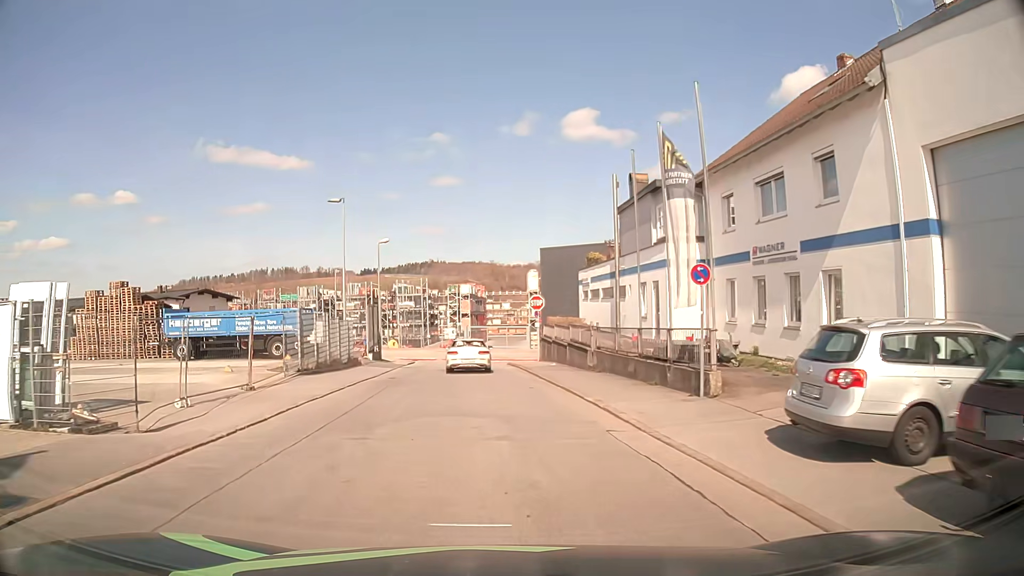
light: Day
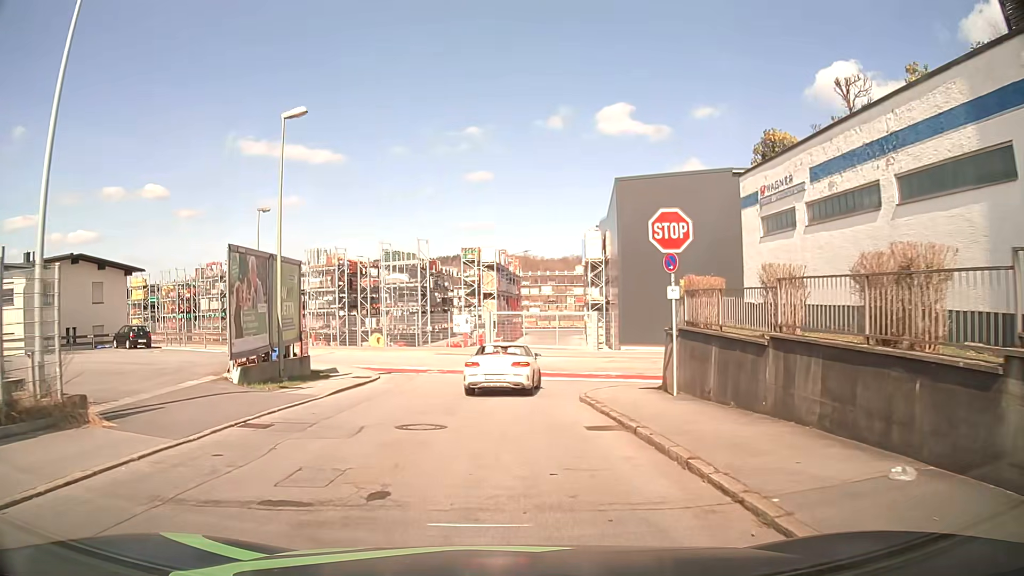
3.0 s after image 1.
(-0.7, +26.2) m; -3°
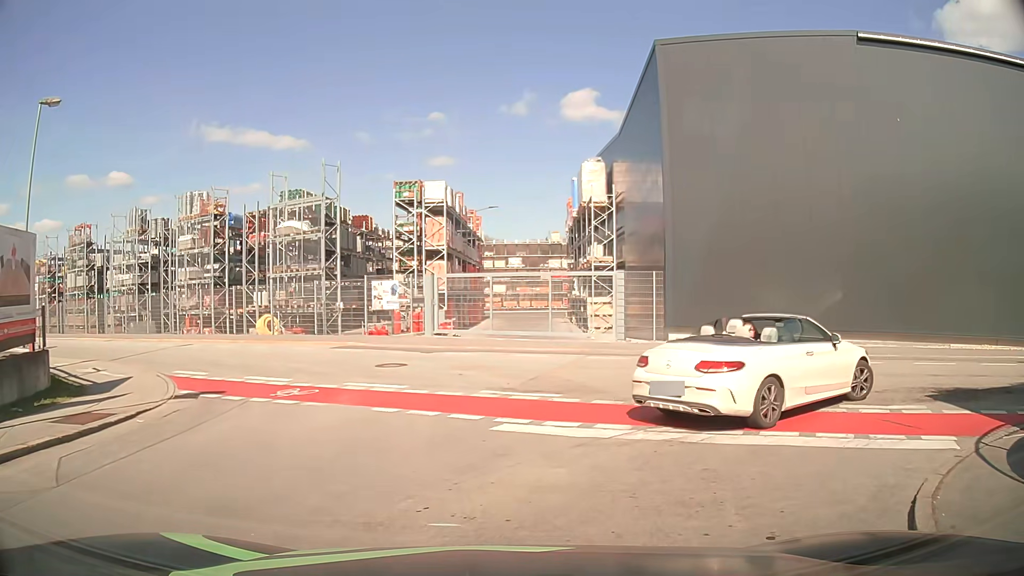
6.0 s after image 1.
(+0.2, +16.0) m; +3°
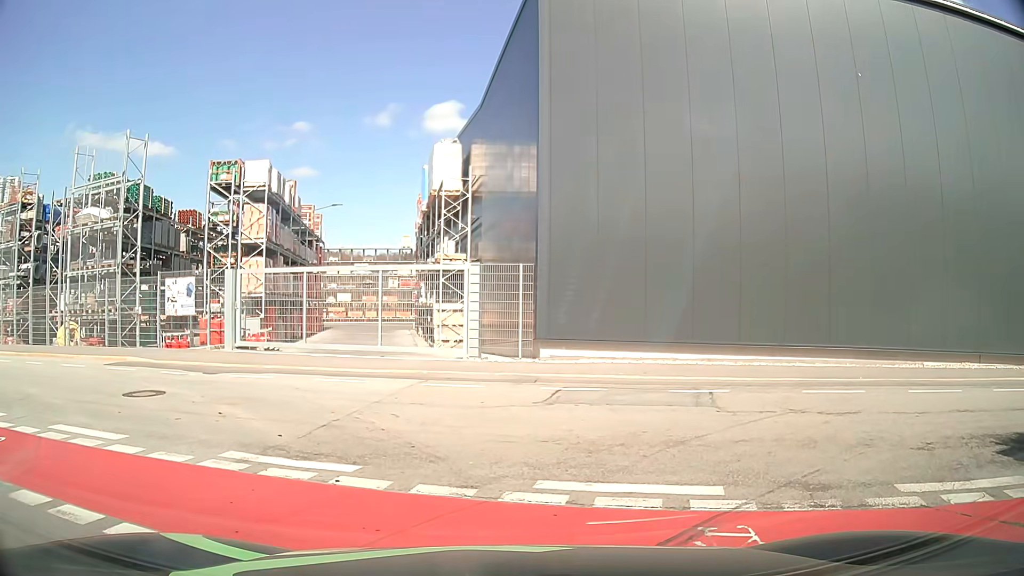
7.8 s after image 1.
(+0.6, +5.1) m; +12°
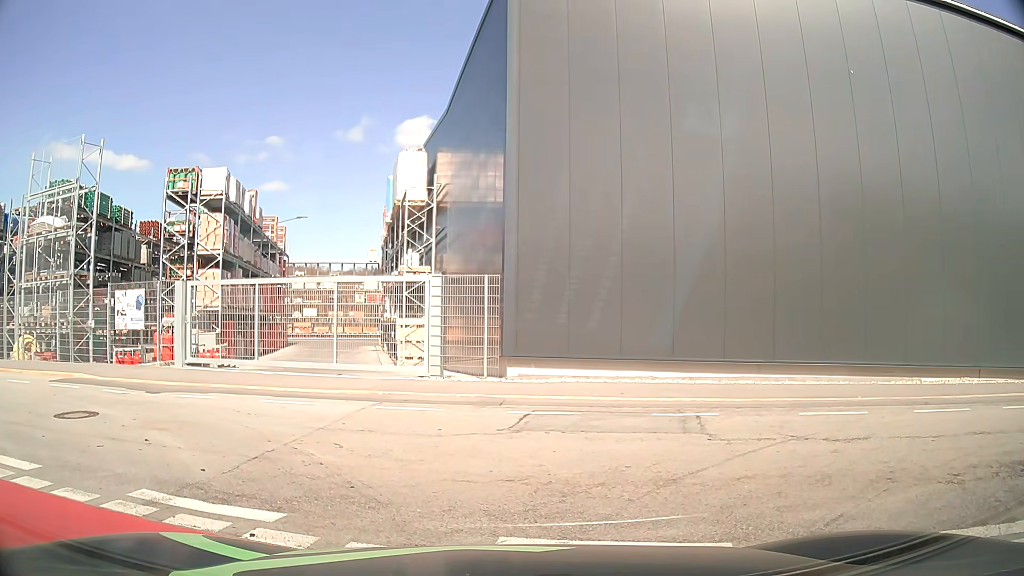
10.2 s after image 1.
(0.0, +1.1) m; +1°
